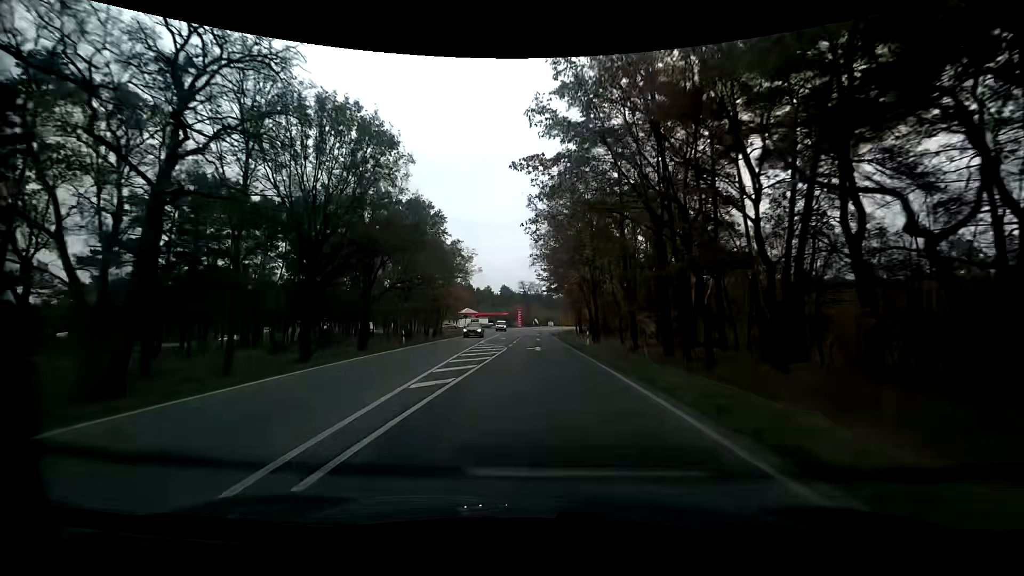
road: primary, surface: asphalt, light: Day
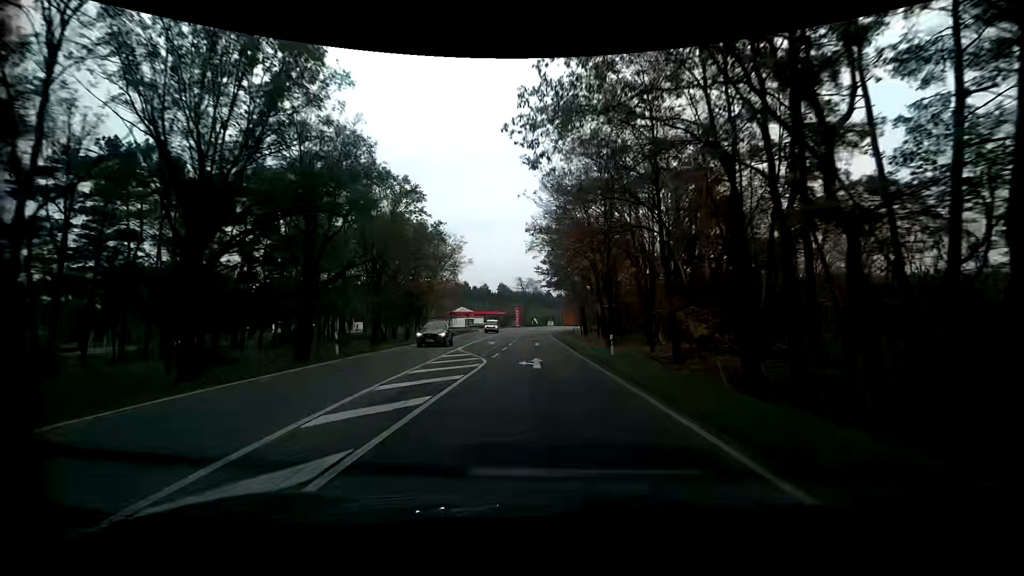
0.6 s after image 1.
(-0.1, +11.0) m; 0°
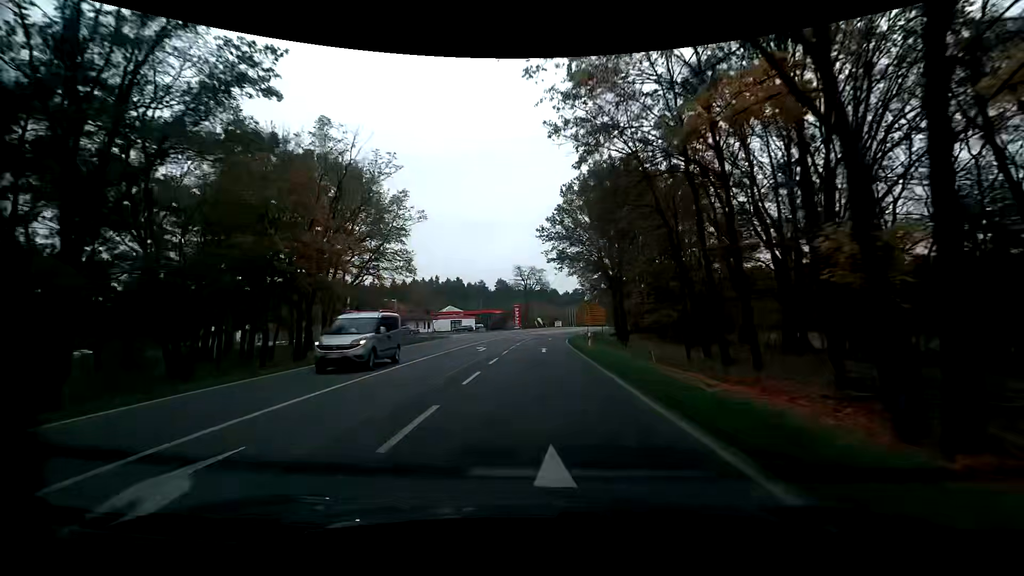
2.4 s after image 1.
(0.0, +32.8) m; 0°
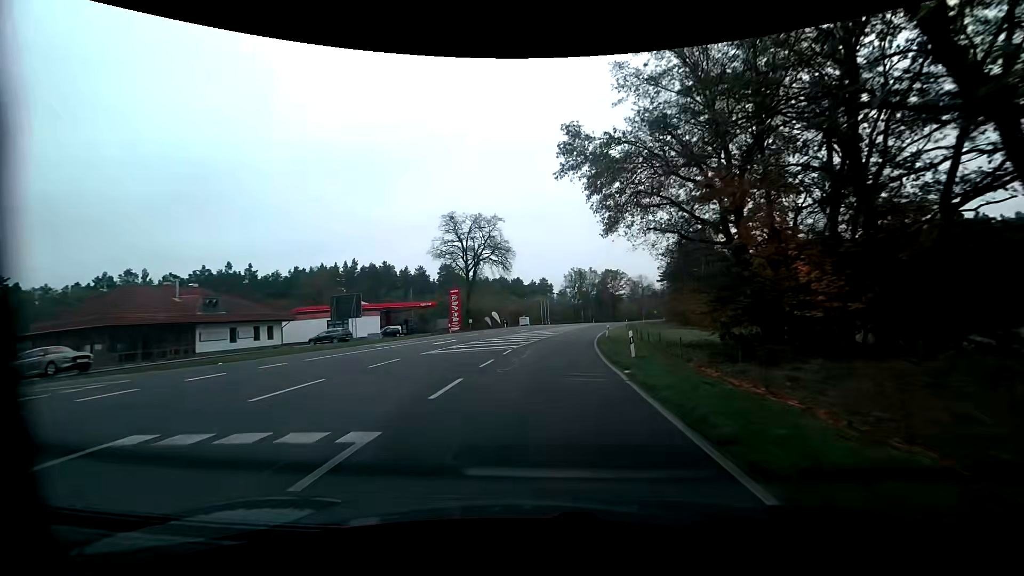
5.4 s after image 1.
(+1.3, +54.2) m; +4°
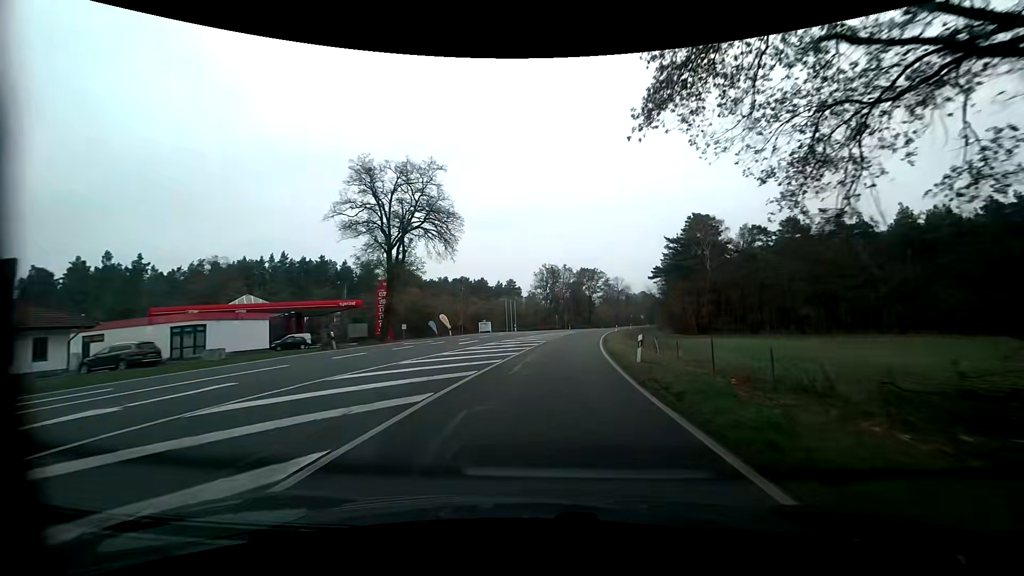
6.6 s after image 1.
(+0.7, +21.7) m; +3°
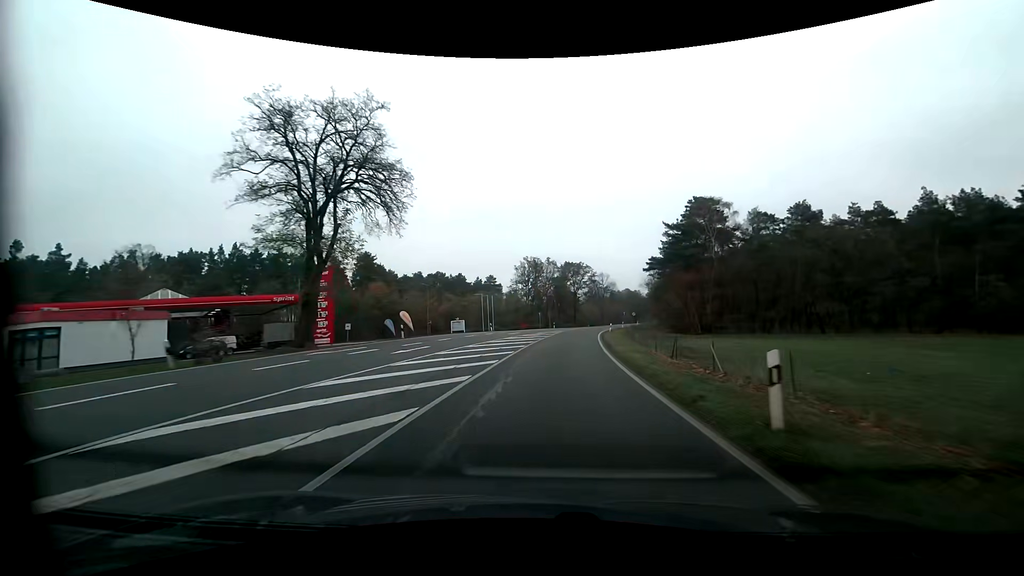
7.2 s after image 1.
(+0.2, +10.8) m; +2°
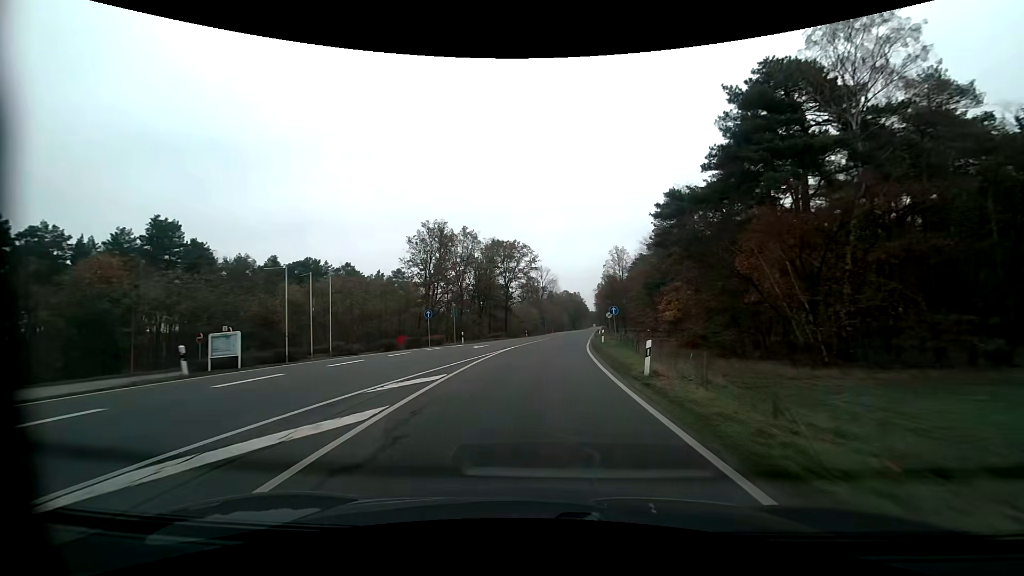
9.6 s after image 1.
(+3.0, +43.3) m; +8°
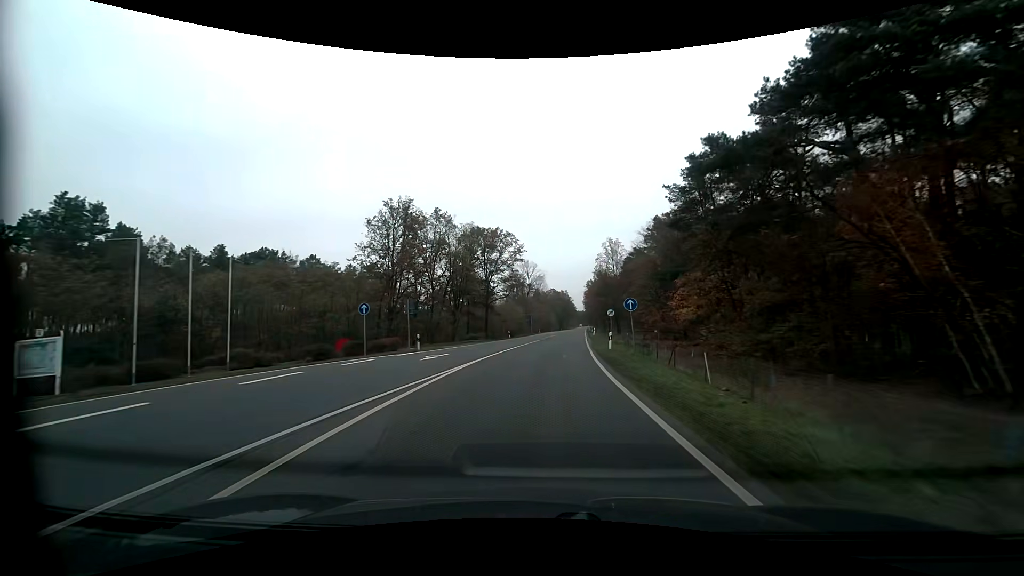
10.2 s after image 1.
(+0.1, +10.9) m; +1°
(0, +10) (0, +20) (+1, +30) (+2, +40) (+3, +50) (+4, +60) (+4, +70) (+5, +80) (+6, +90) (+7, +100) m
